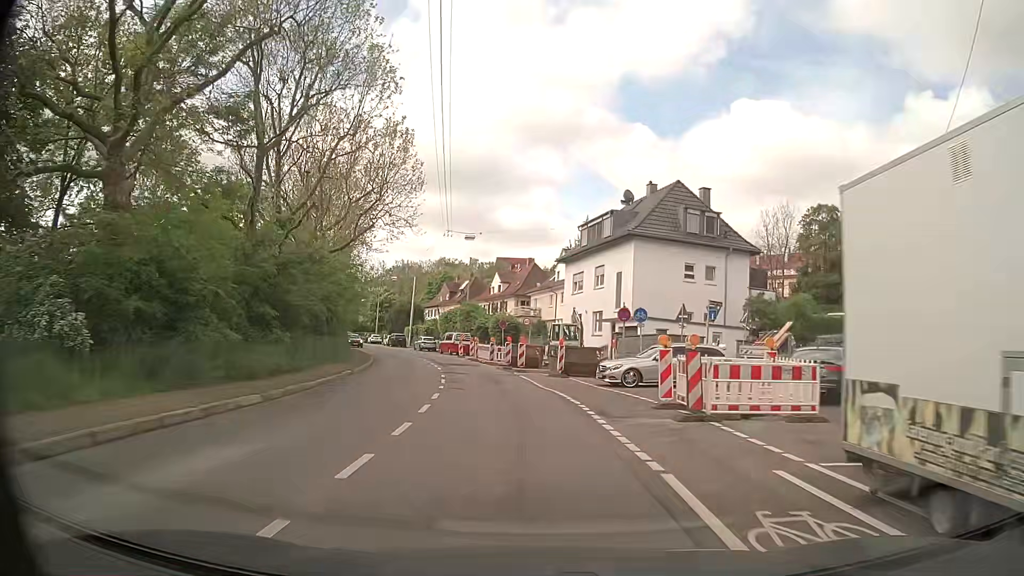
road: secondary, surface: asphalt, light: Day
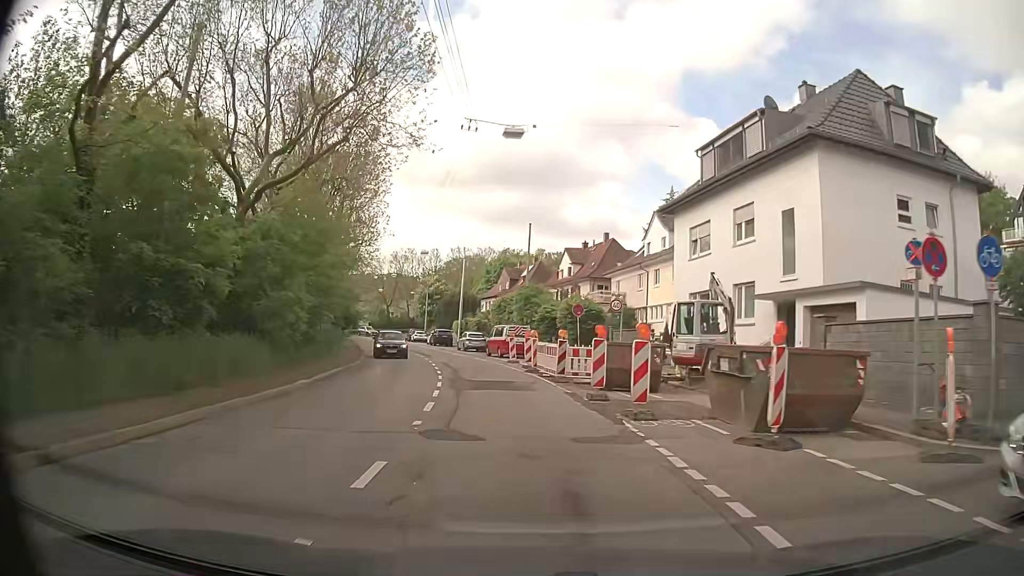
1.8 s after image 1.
(-0.9, +18.7) m; -5°
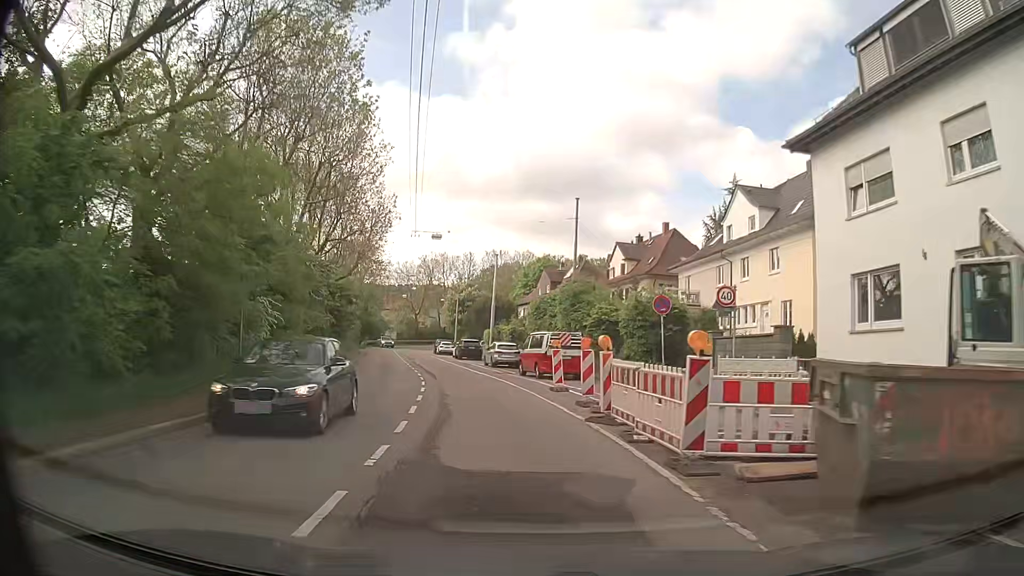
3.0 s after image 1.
(-0.4, +12.7) m; -3°
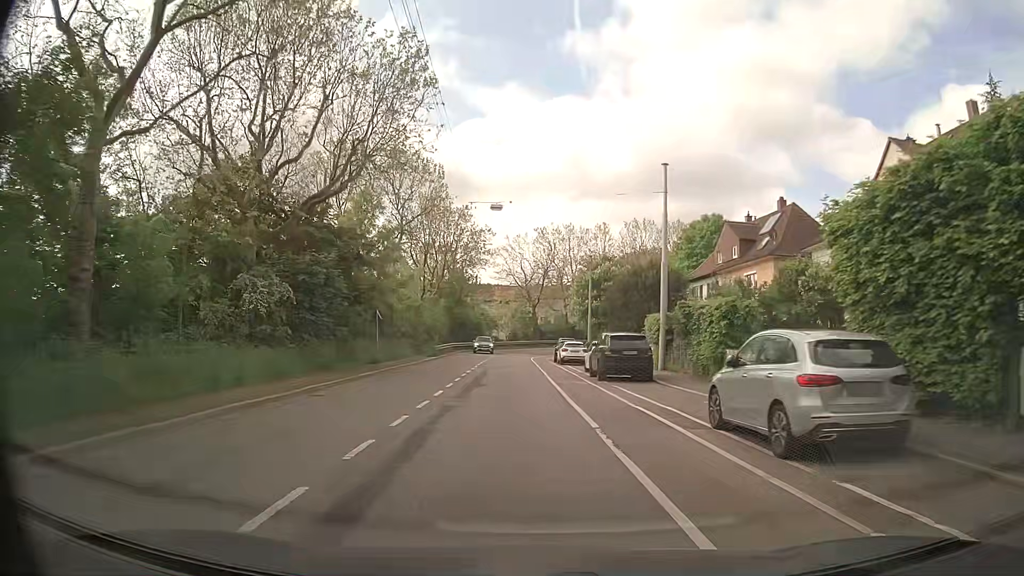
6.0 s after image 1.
(-3.6, +32.9) m; -11°
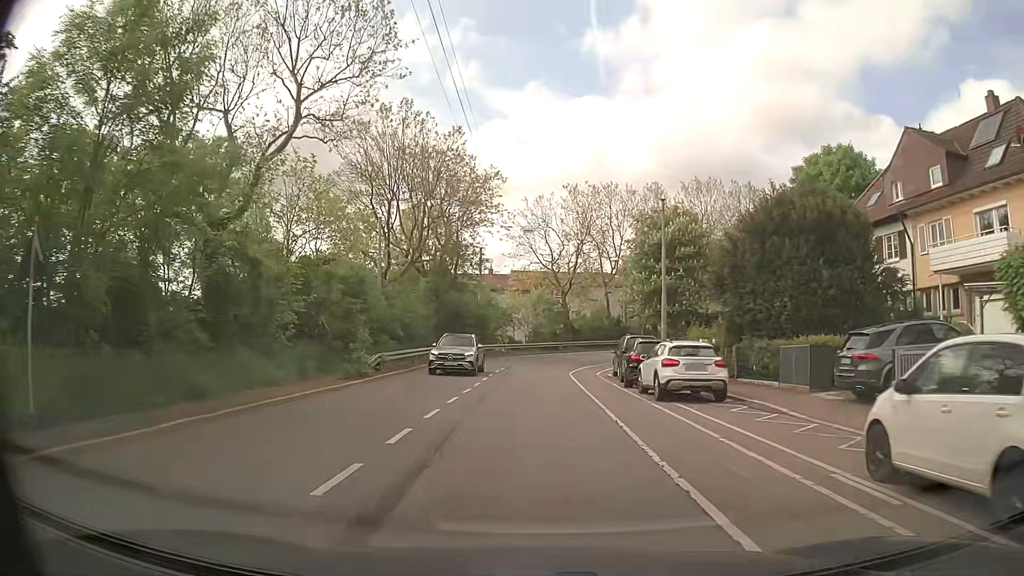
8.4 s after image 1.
(-0.9, +26.0) m; -2°
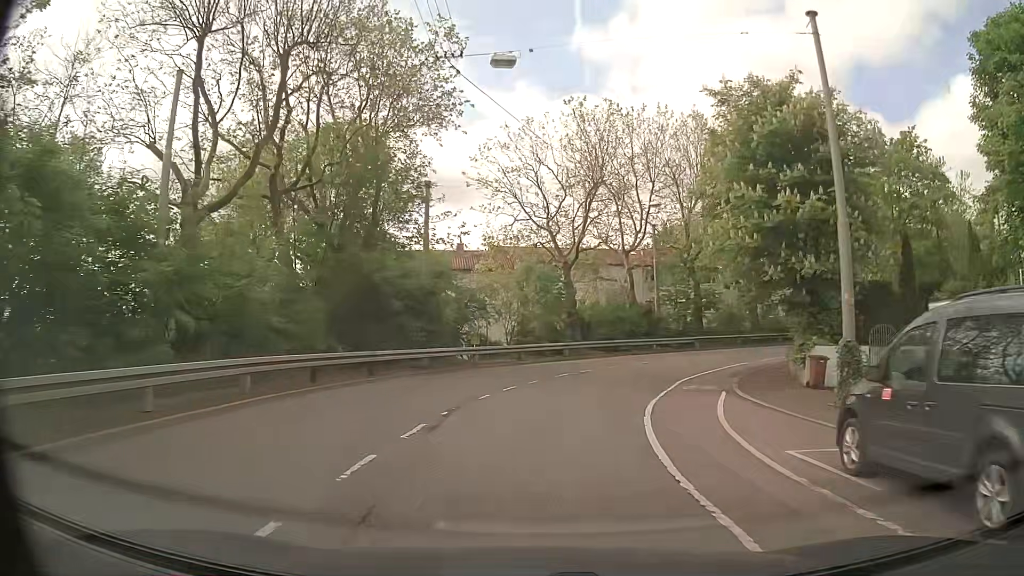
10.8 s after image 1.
(-0.1, +23.7) m; 0°
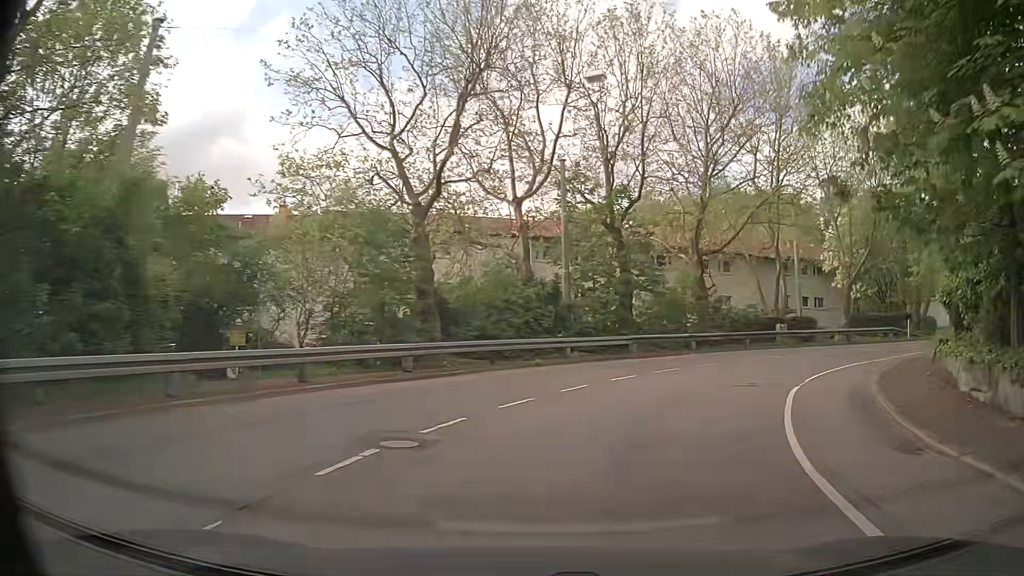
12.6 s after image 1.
(+1.2, +17.7) m; +11°
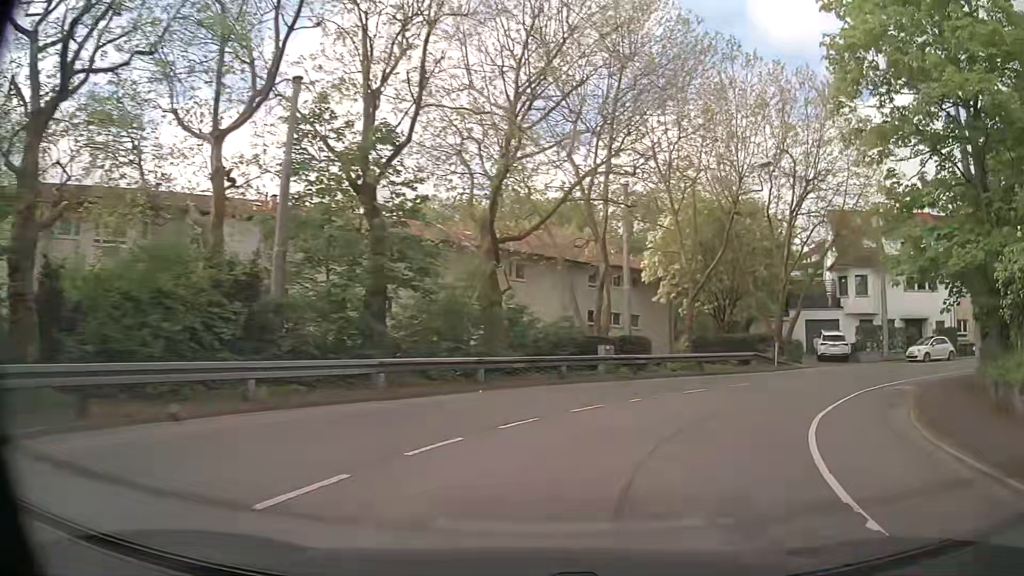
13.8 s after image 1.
(+1.8, +11.6) m; +20°
(+2, +10) (+6, +19) (+14, +25) (+24, +28) (+33, +28) (+43, +24) (+50, +18) (+57, +10) (+63, +2) (+69, -6) m
